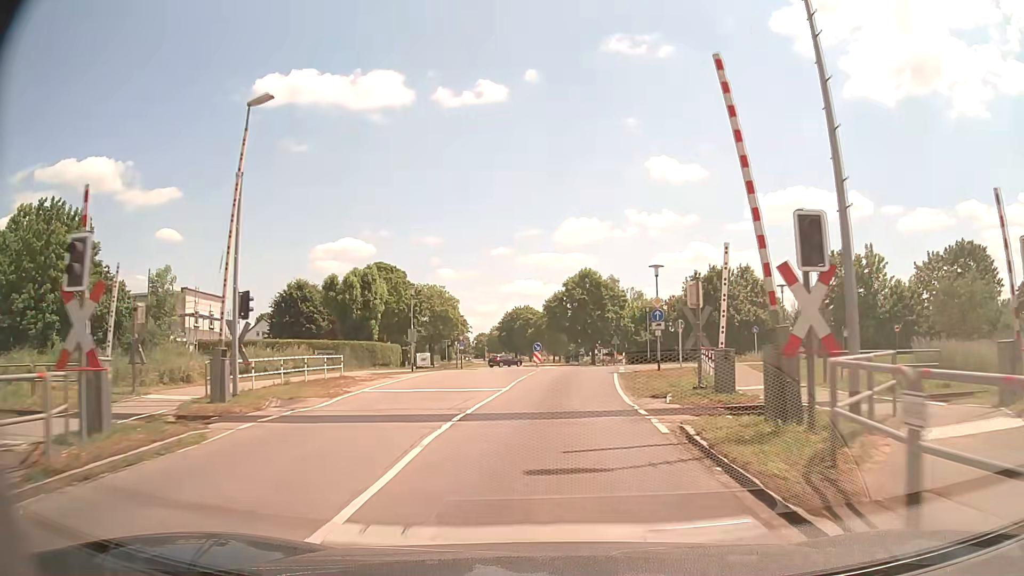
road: tertiary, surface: asphalt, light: Day
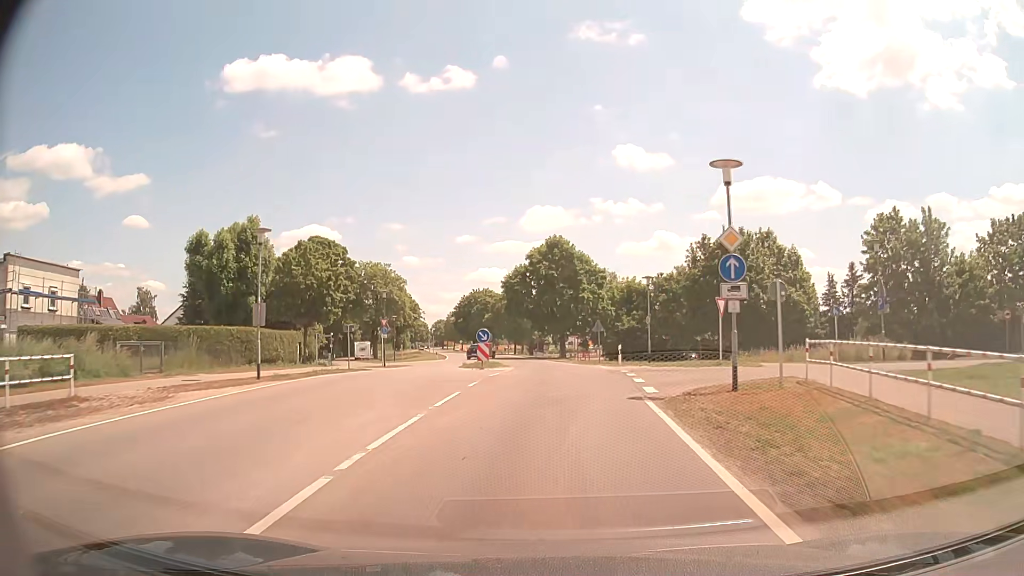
(+0.4, +17.9) m; +3°
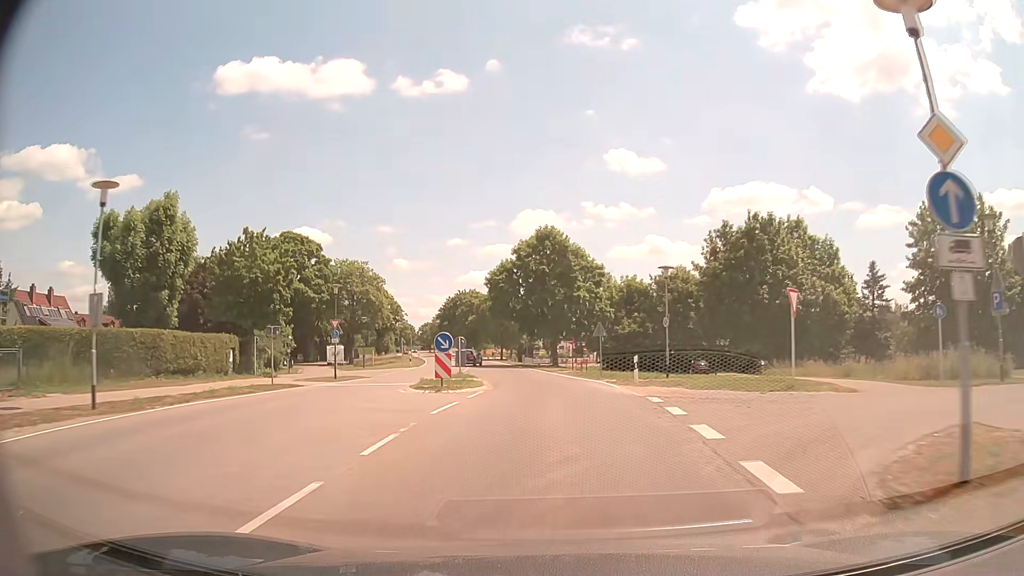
(+0.1, +8.9) m; +1°
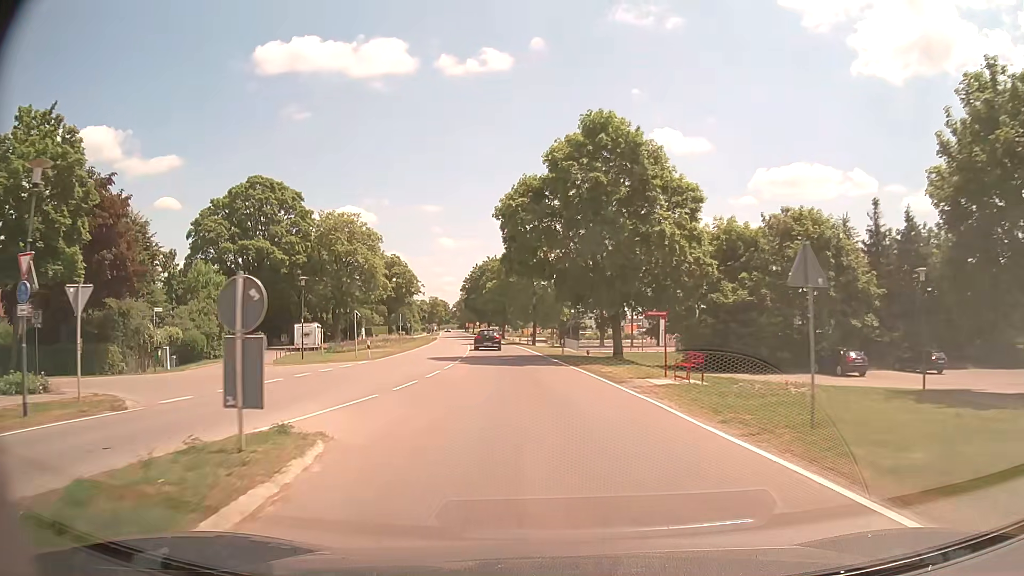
(-0.5, +26.3) m; -3°
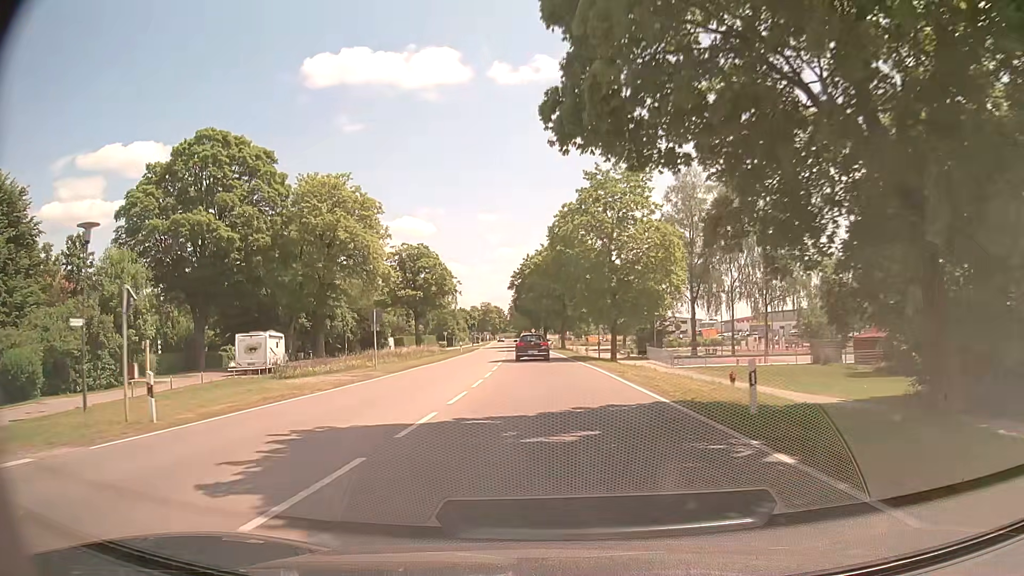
(-1.5, +25.6) m; -6°
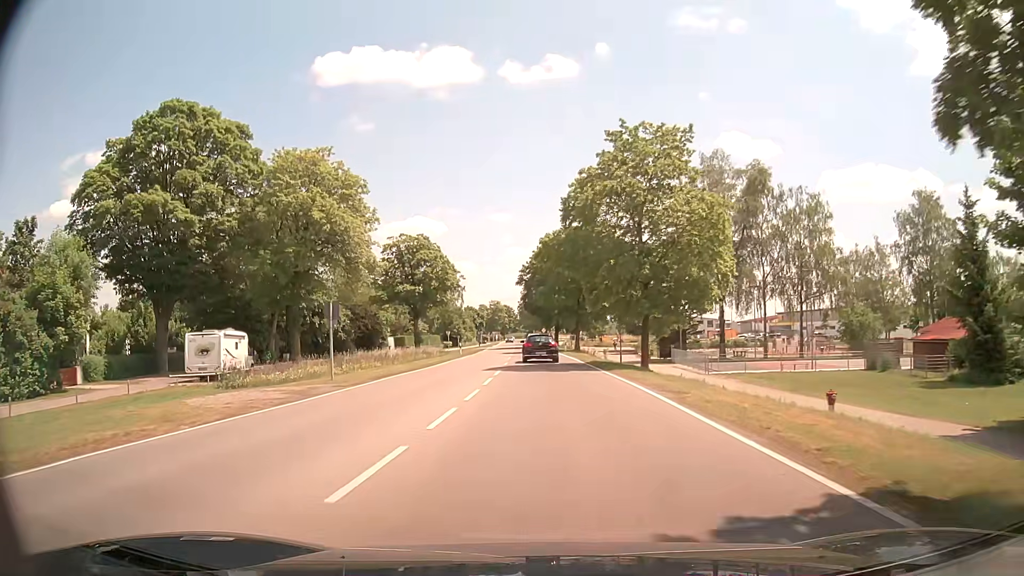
(-0.1, +8.0) m; -1°
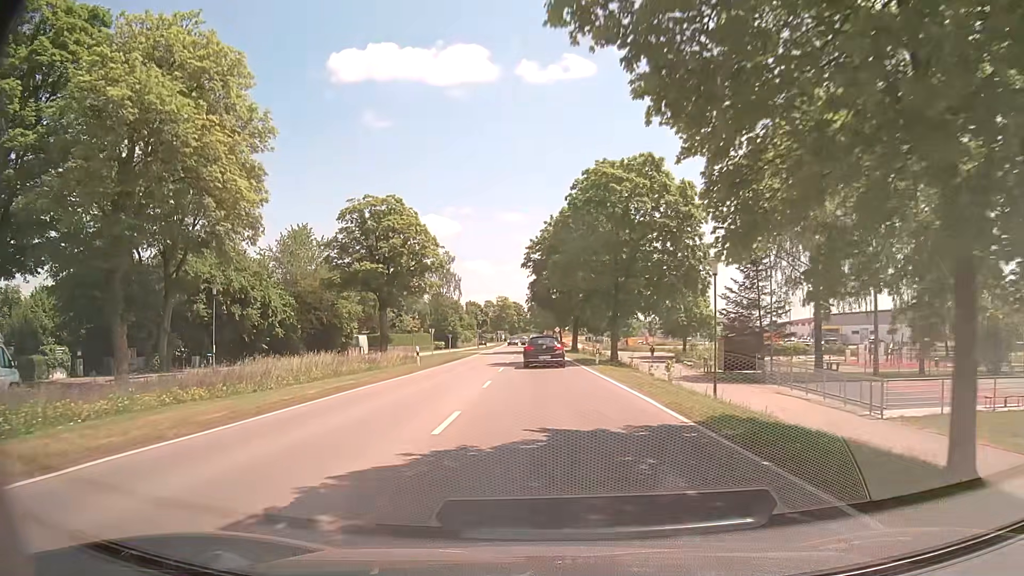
(-0.3, +22.8) m; -1°
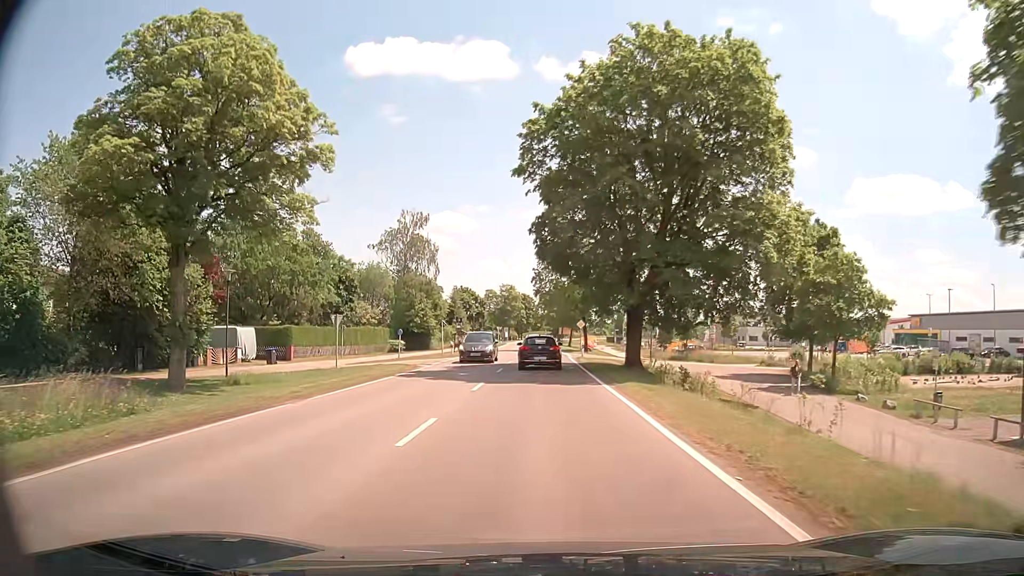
(-0.4, +37.1) m; -1°
(0, +10) (0, +20) (0, +30) (0, +40) (0, +50) (0, +60) (0, +70) (0, +80) (0, +90) (0, +100) m
